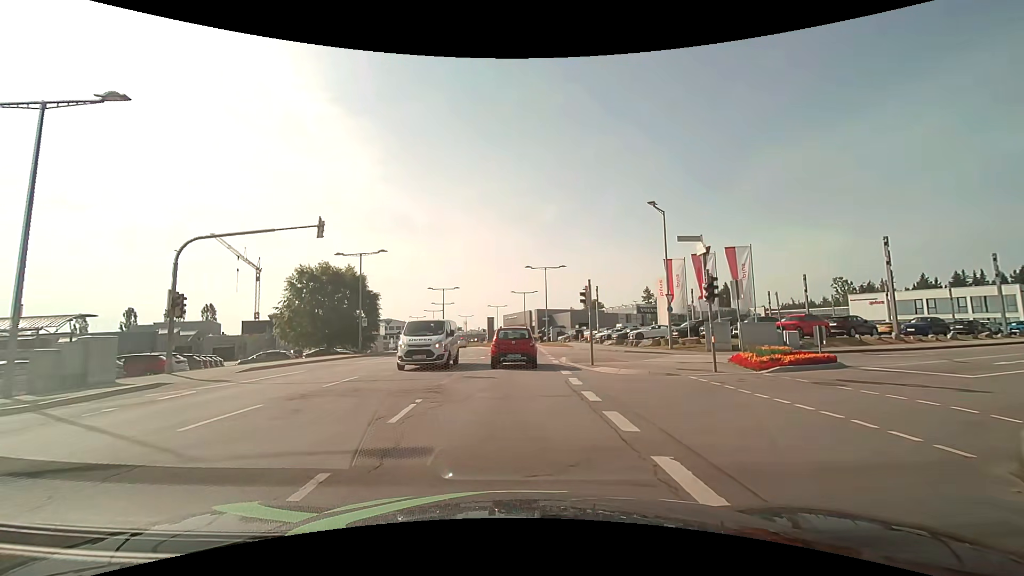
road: secondary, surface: asphalt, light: Day
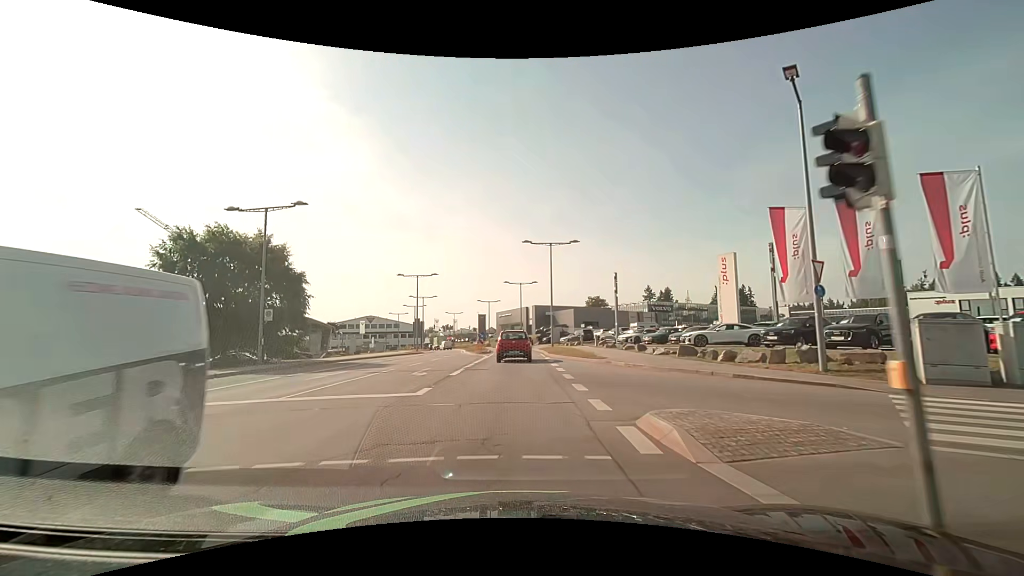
(+0.3, +16.7) m; +1°
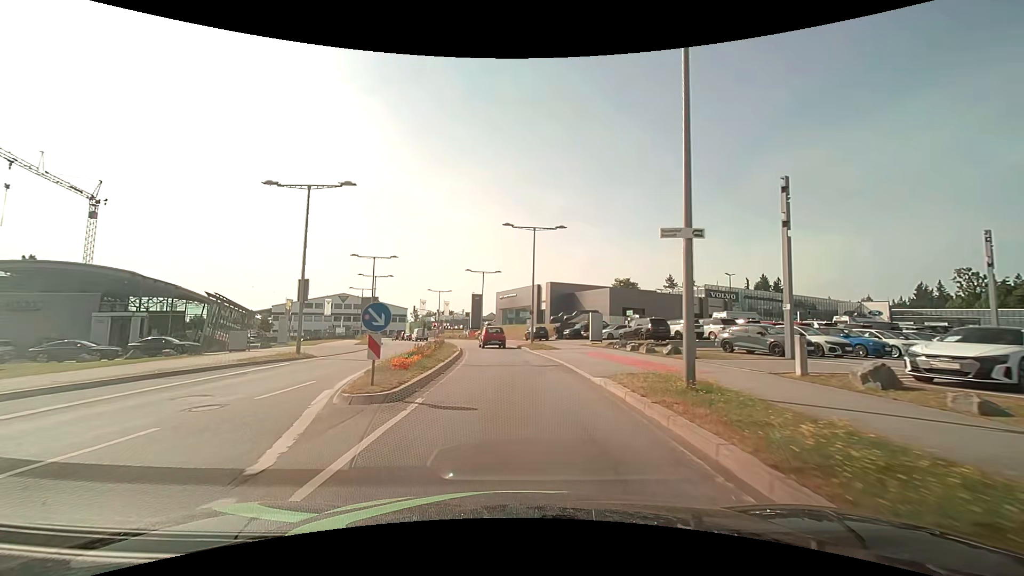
(-0.3, +32.7) m; -1°
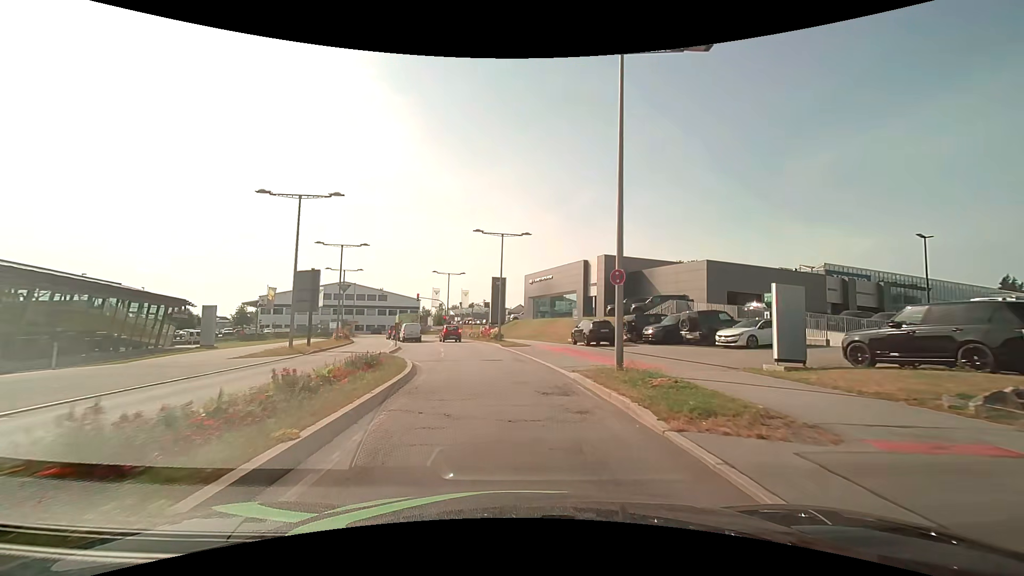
(-0.7, +24.1) m; -3°
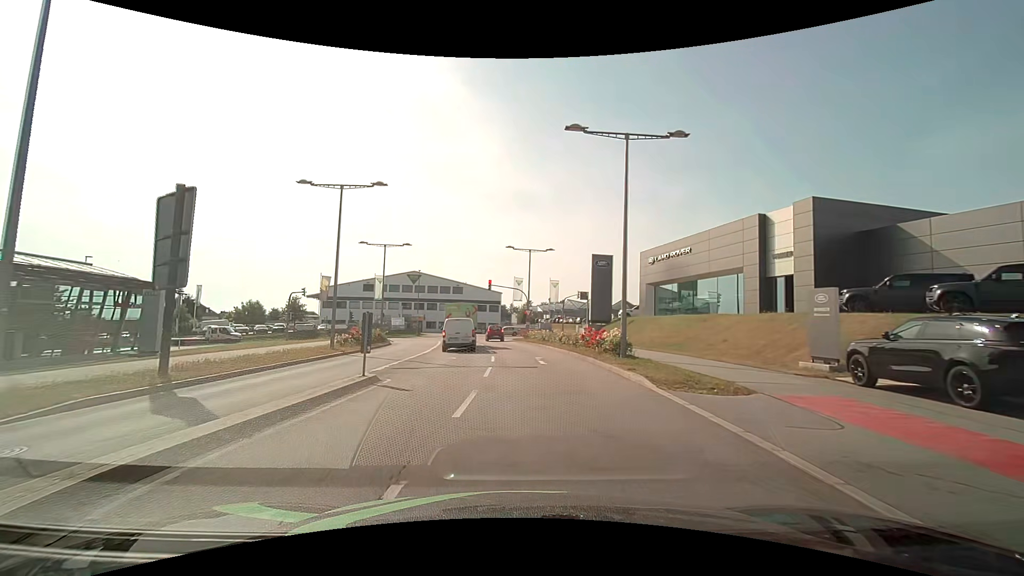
(-1.8, +21.0) m; -11°
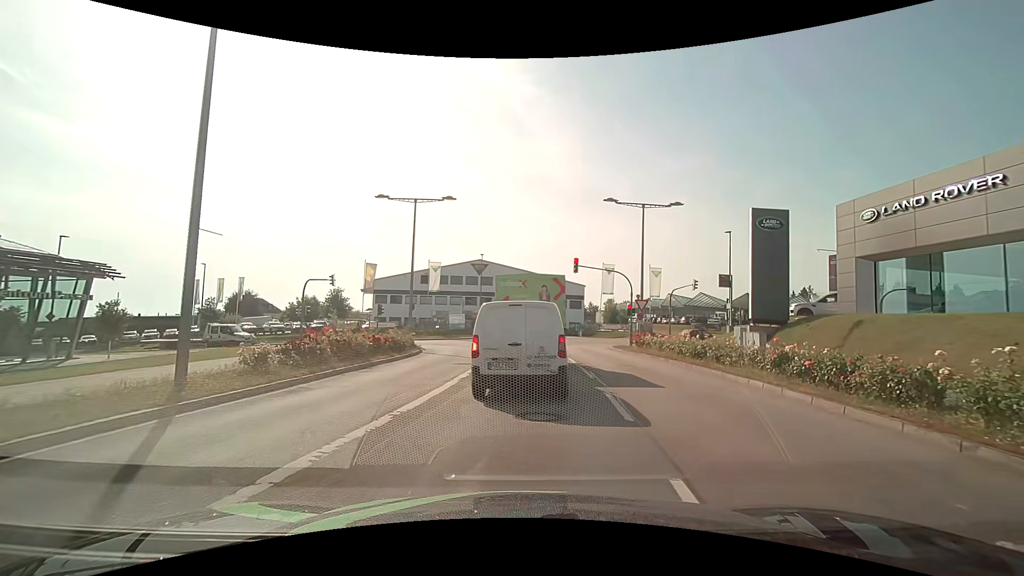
(-1.4, +17.2) m; -9°
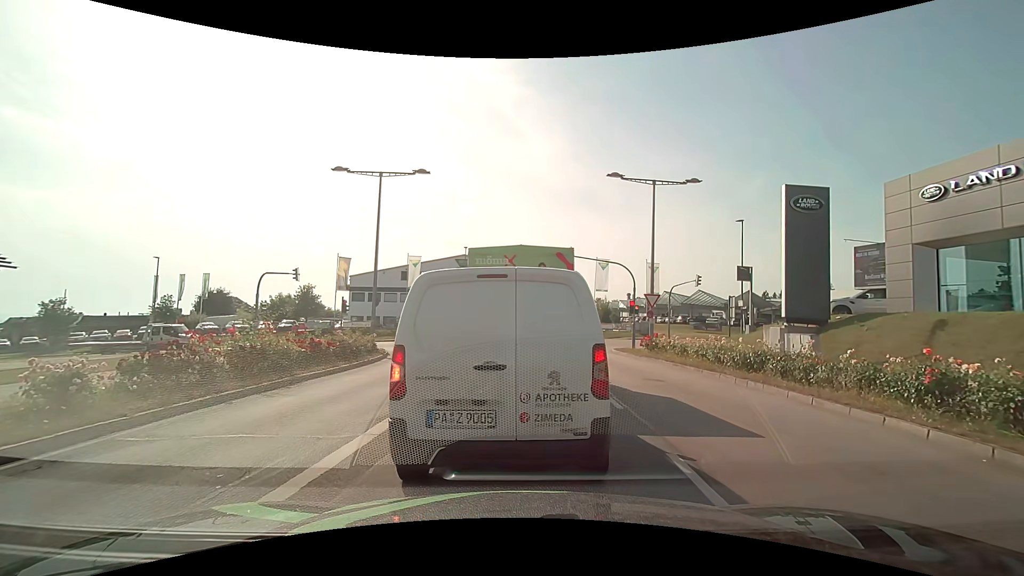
(0.0, +4.8) m; 0°
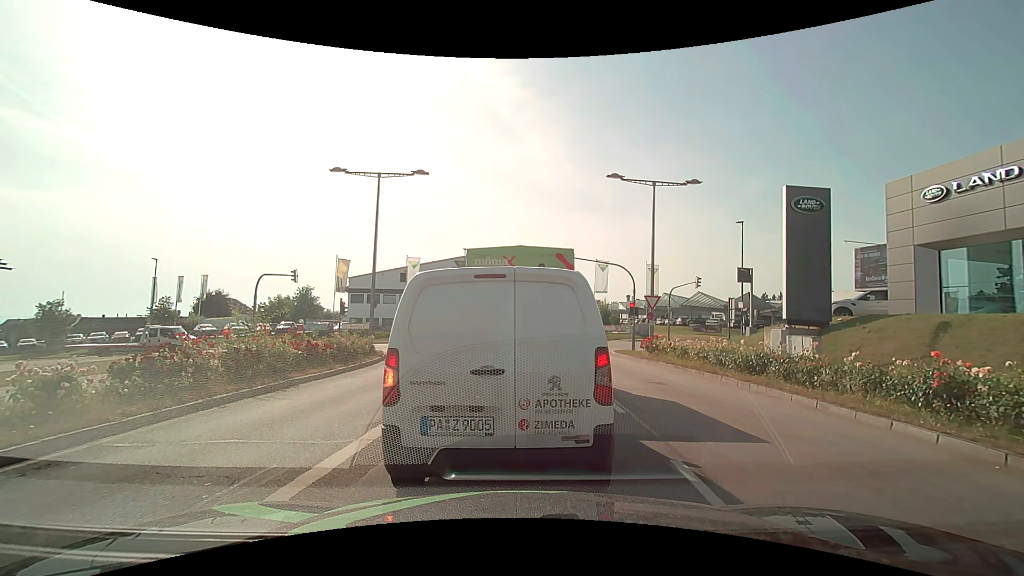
(0.0, +0.2) m; 0°
(0, +10) (+1, +20) (+1, +30) (+1, +40) (-2, +49) (-10, +55) (-20, +56) (-30, +55) (-40, +55) (-50, +55) m
